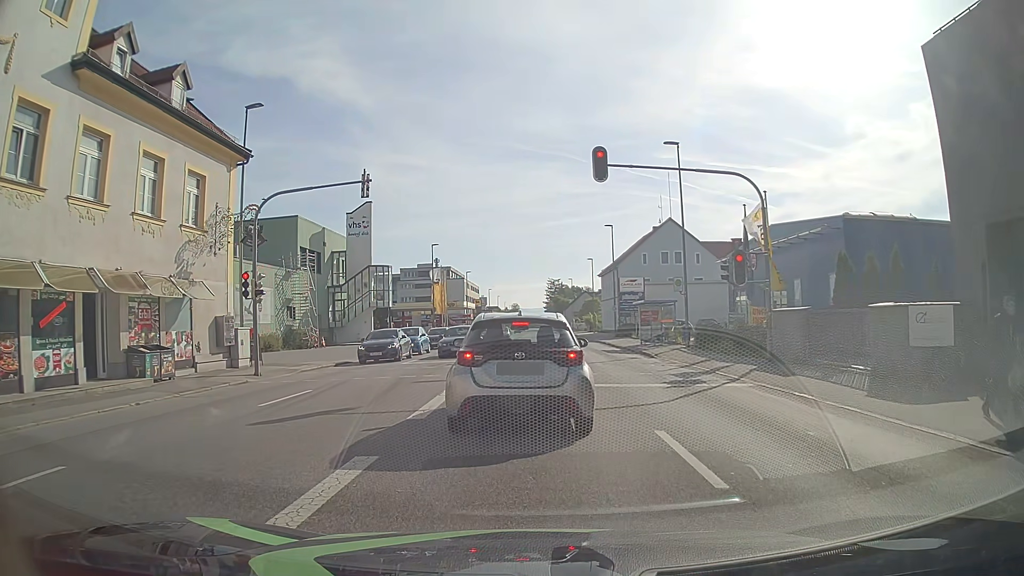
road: tertiary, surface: asphalt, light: Day
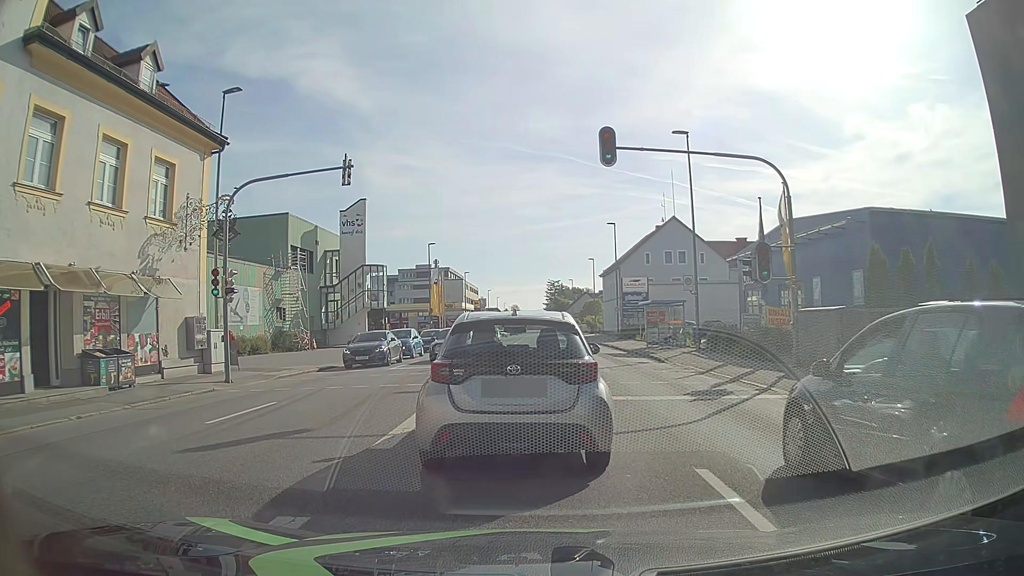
(0.0, +2.1) m; 0°
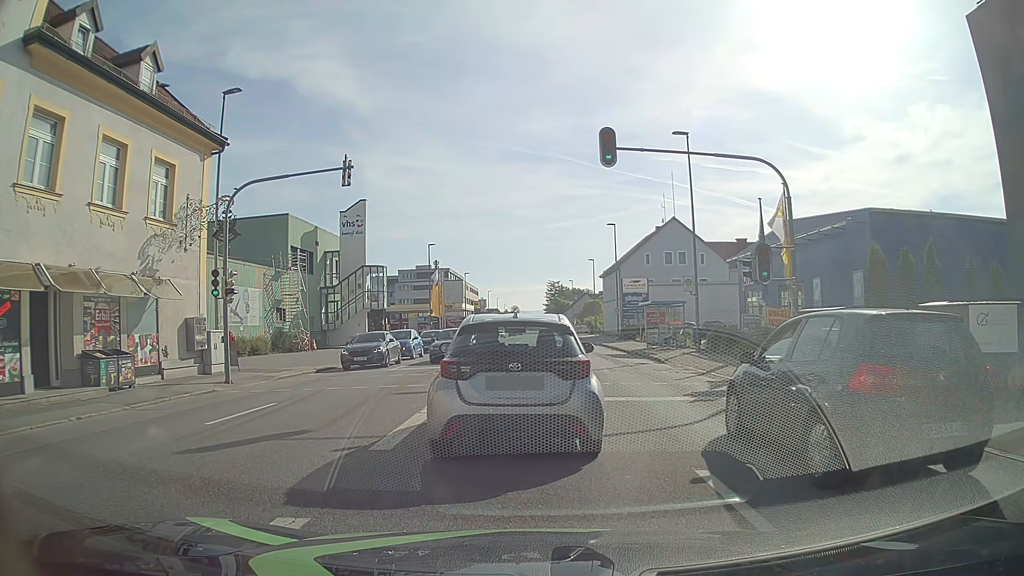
(0.0, 0.0) m; 0°
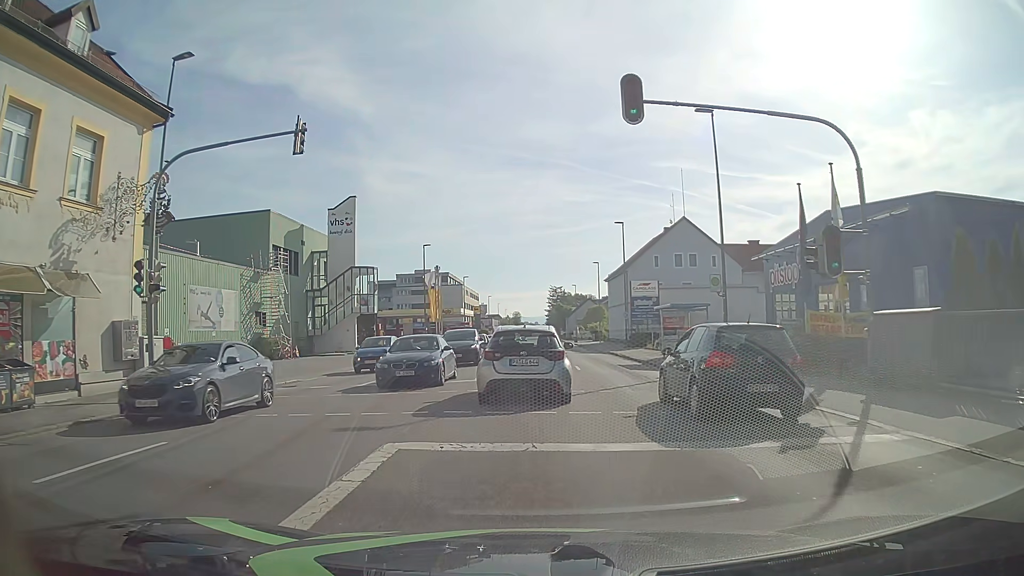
(+0.1, +4.9) m; 0°
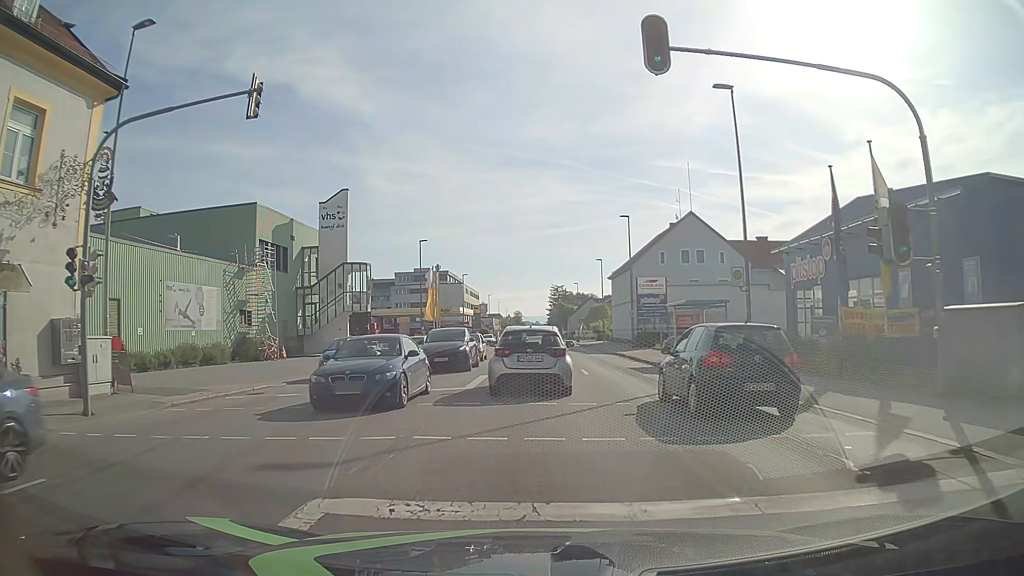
(0.0, +3.0) m; +1°
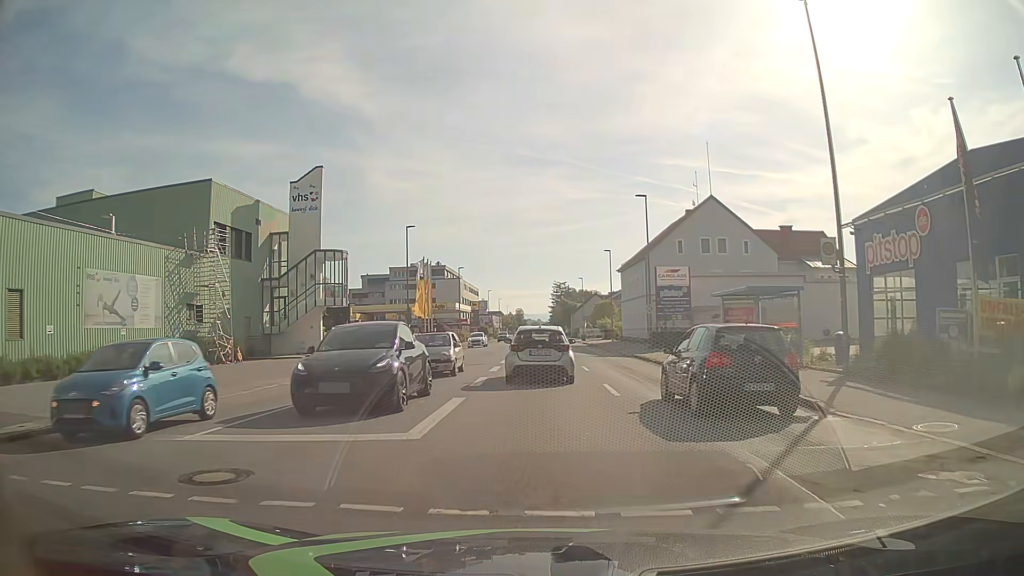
(0.0, +7.8) m; 0°
